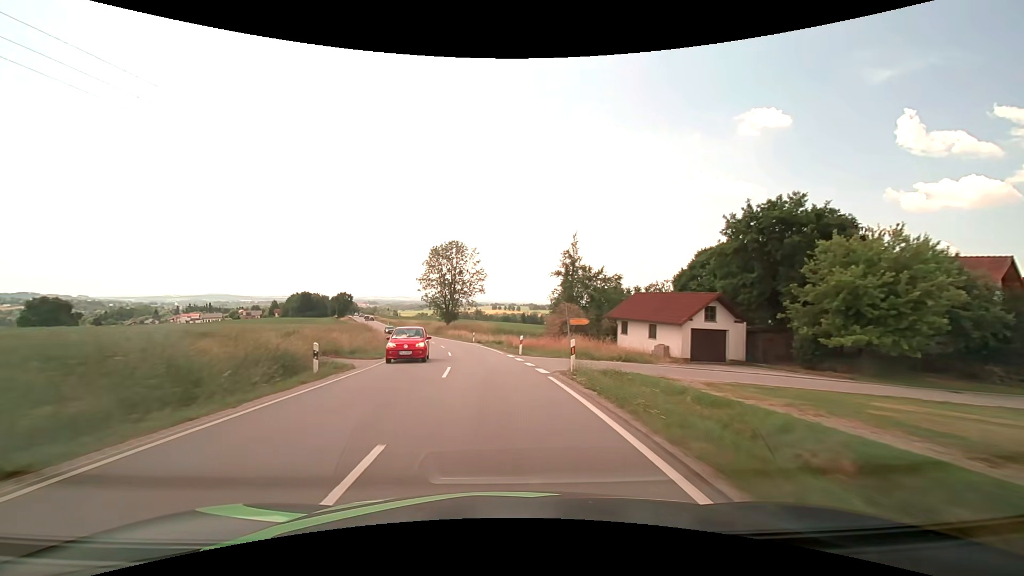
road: secondary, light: Day
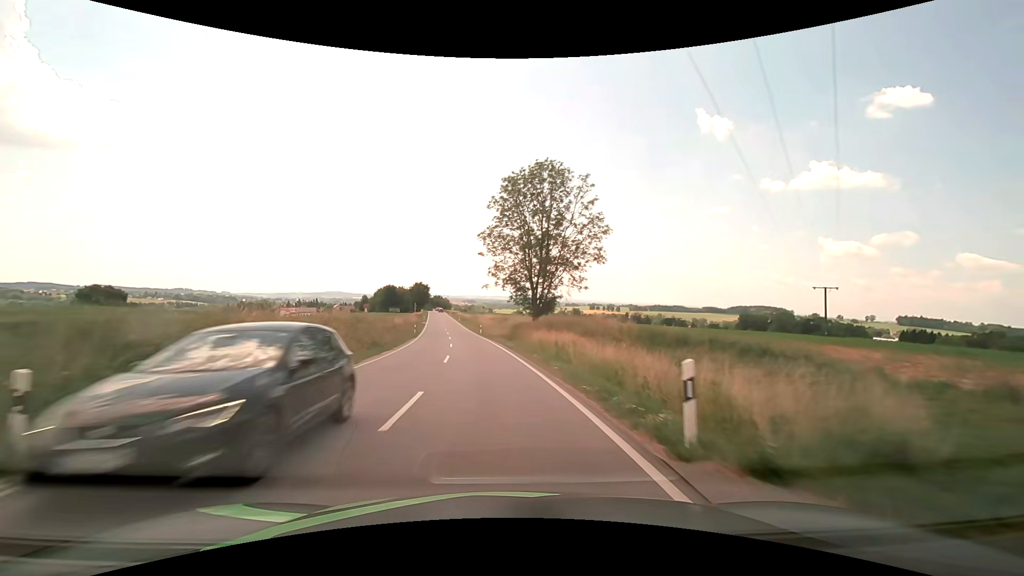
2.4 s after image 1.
(-4.0, +43.3) m; -11°
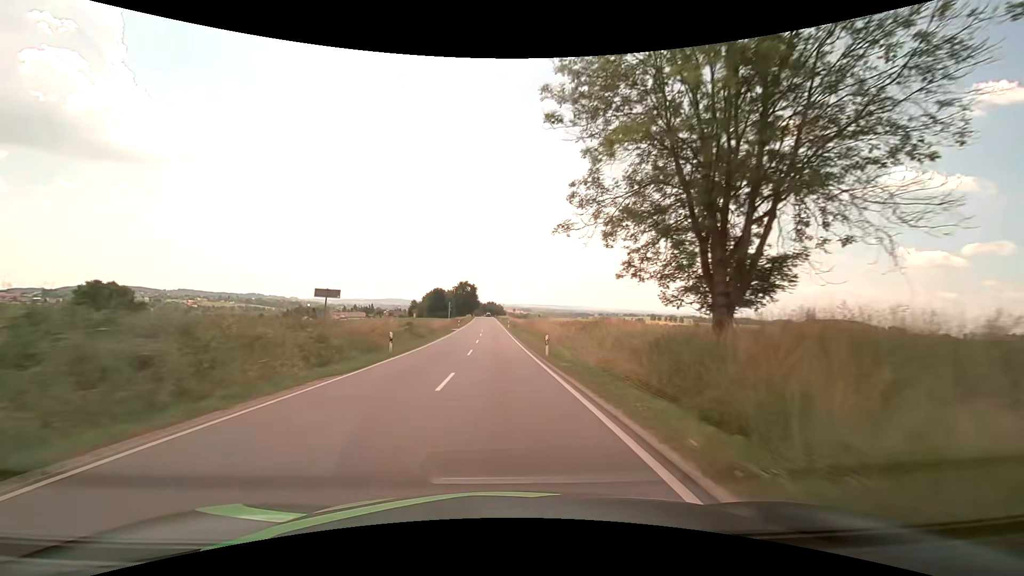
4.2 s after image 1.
(-2.1, +32.2) m; -6°
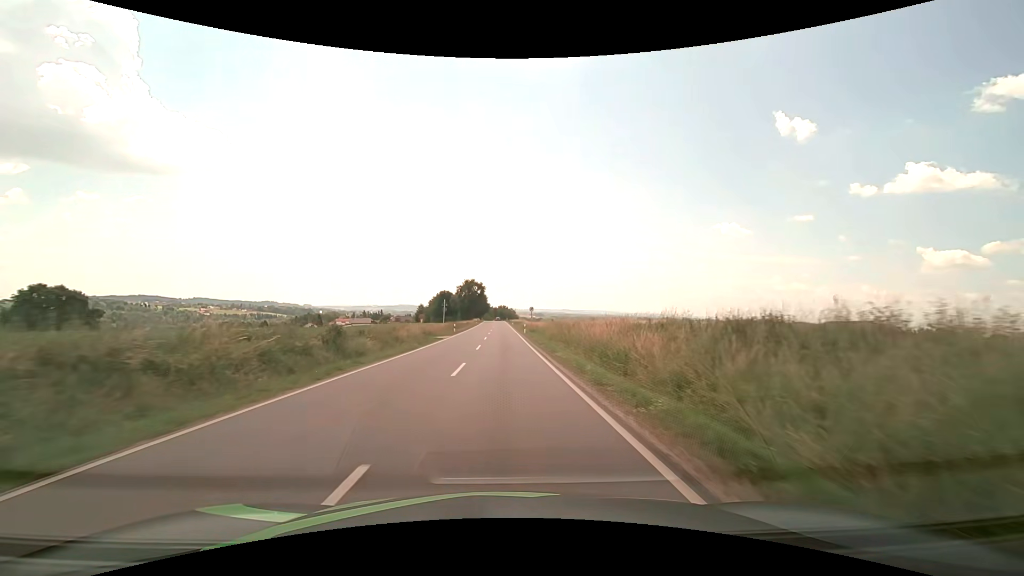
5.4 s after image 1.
(-0.3, +21.4) m; -1°
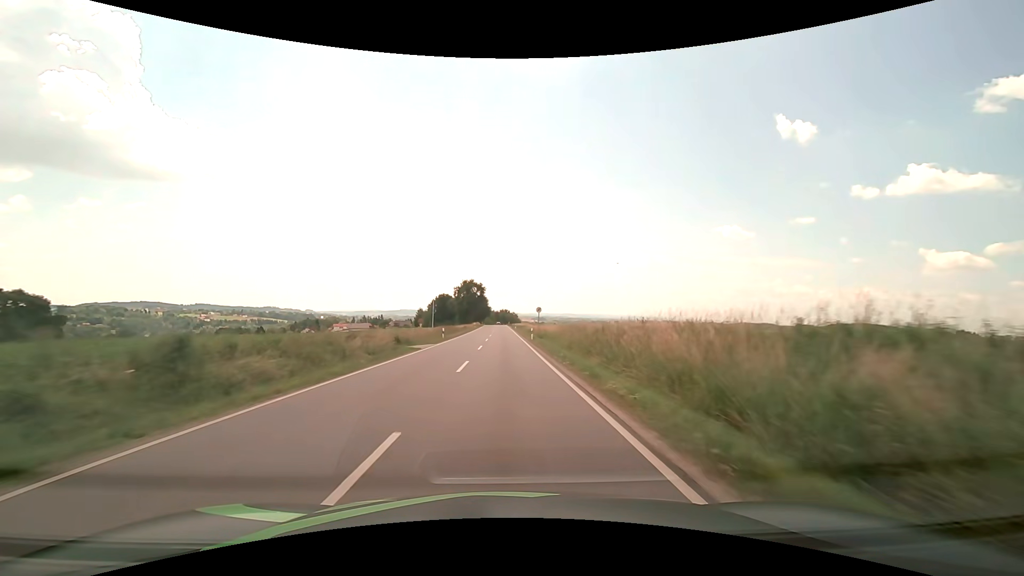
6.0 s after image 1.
(0.0, +10.7) m; 0°
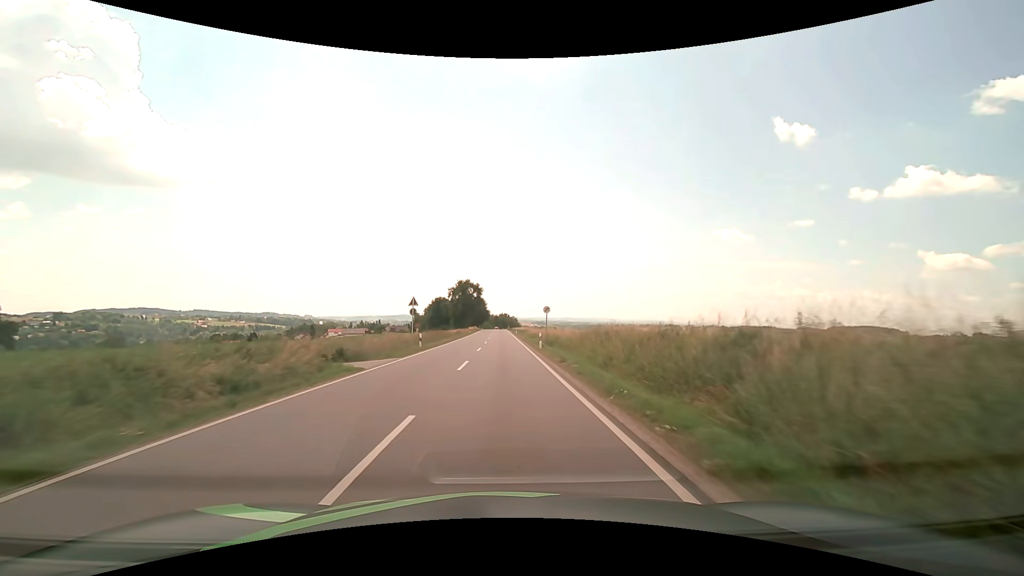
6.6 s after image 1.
(0.0, +10.7) m; 0°
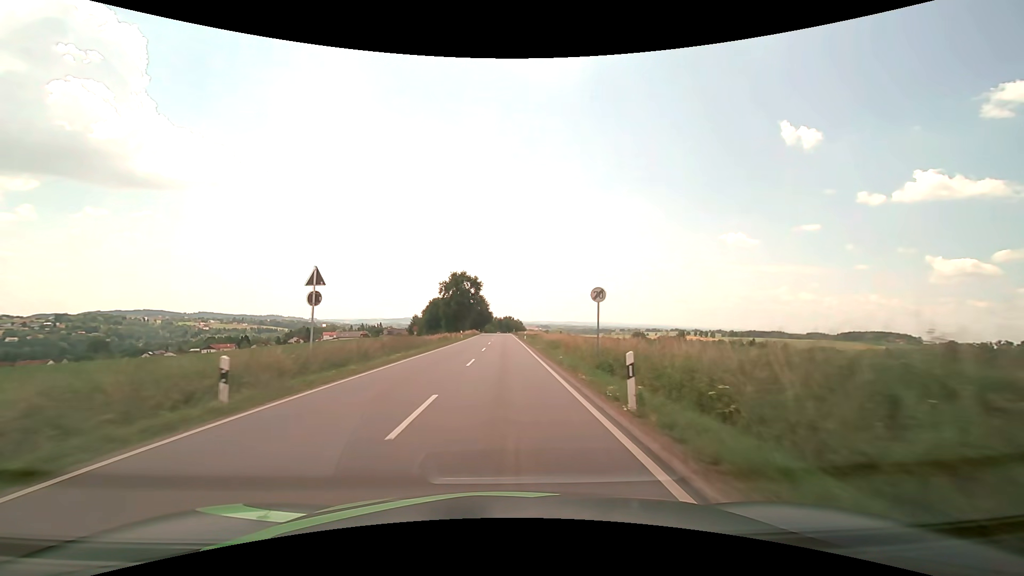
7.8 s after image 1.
(-0.1, +21.4) m; 0°
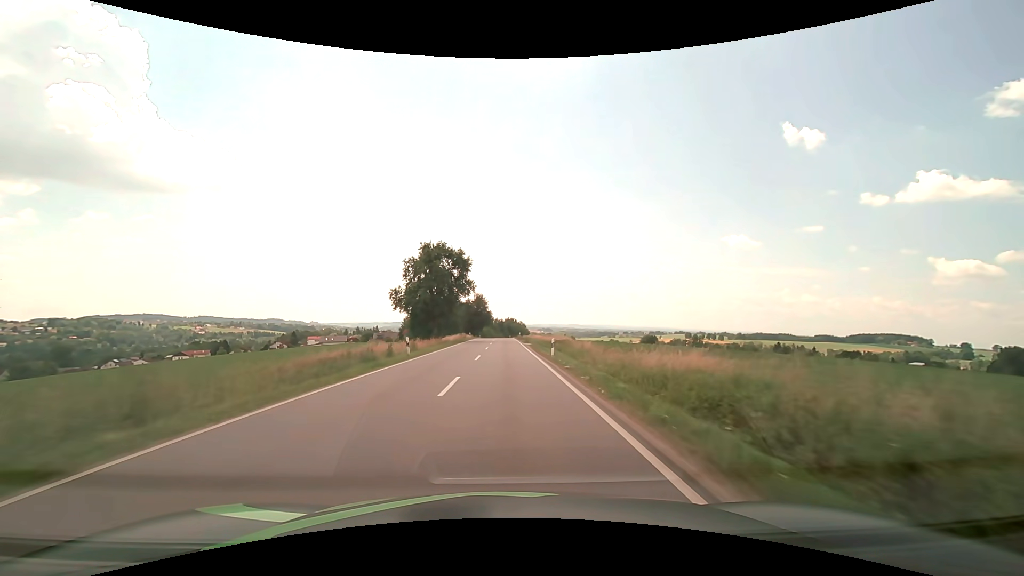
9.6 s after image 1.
(-0.1, +32.2) m; 0°
(0, +10) (0, +20) (0, +30) (0, +40) (0, +50) (0, +60) (0, +70) (0, +80) (0, +90) (-1, +100) m
